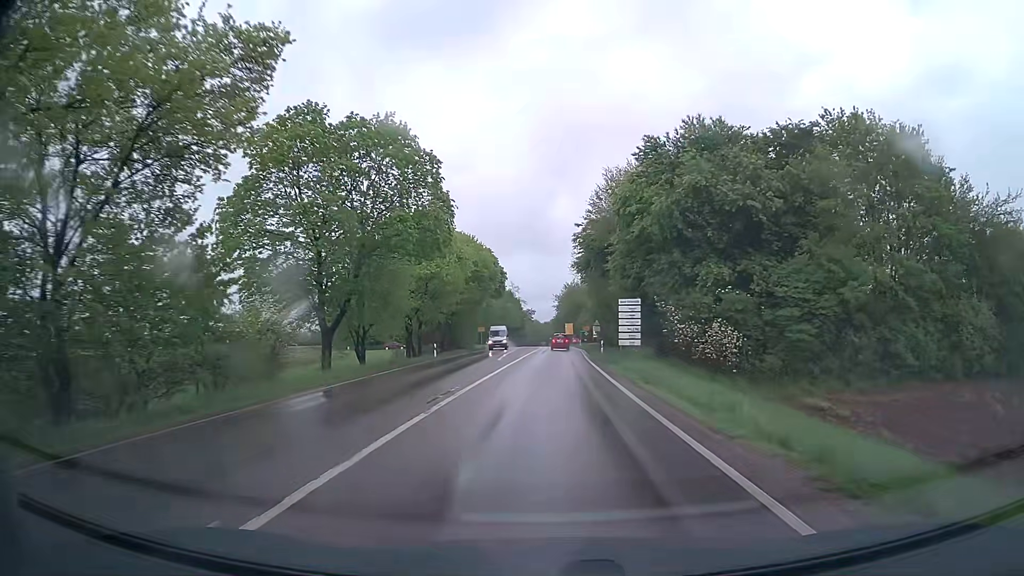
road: secondary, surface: asphalt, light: Day
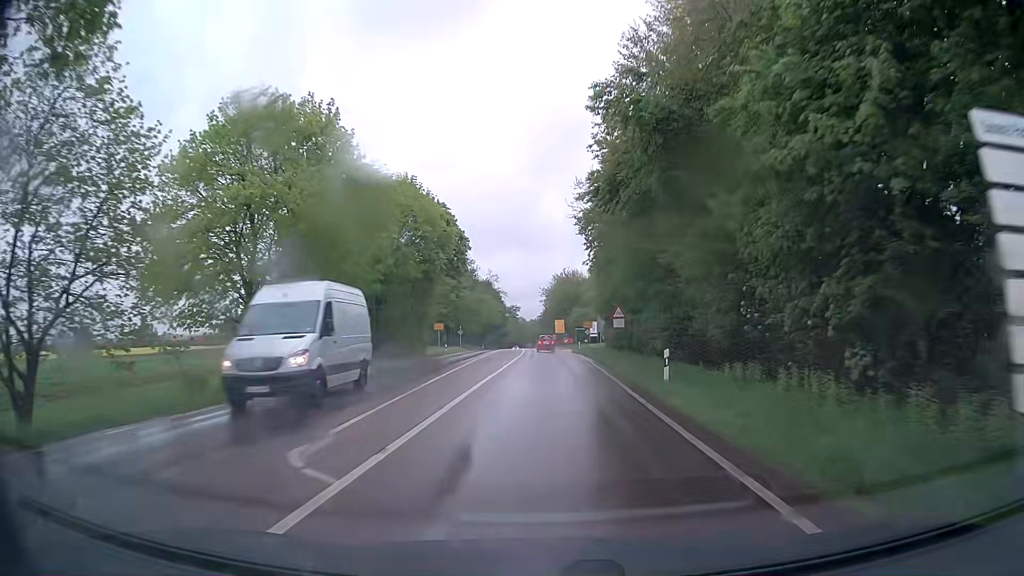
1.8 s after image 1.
(+0.3, +27.4) m; +1°
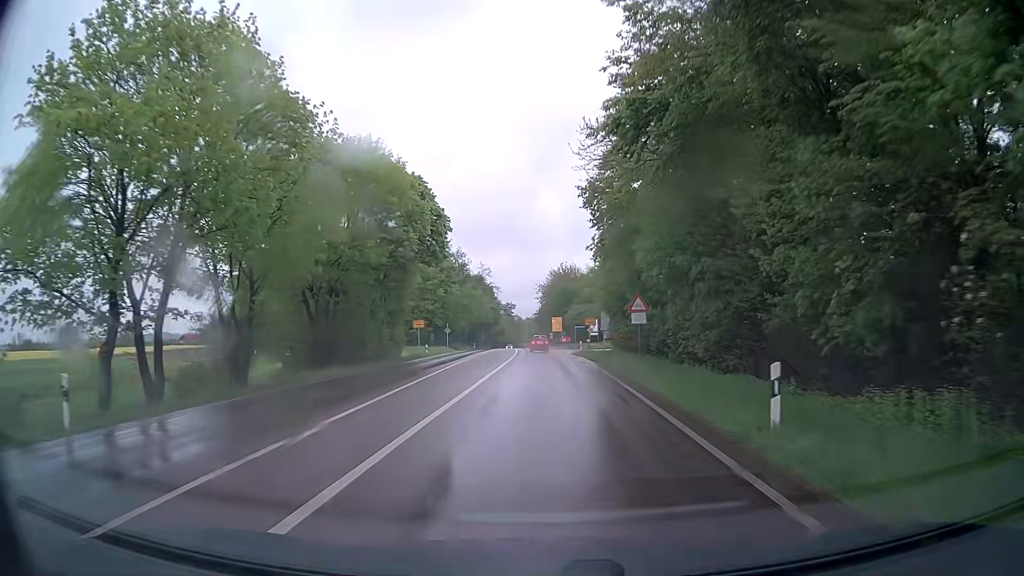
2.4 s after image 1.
(0.0, +8.8) m; +1°
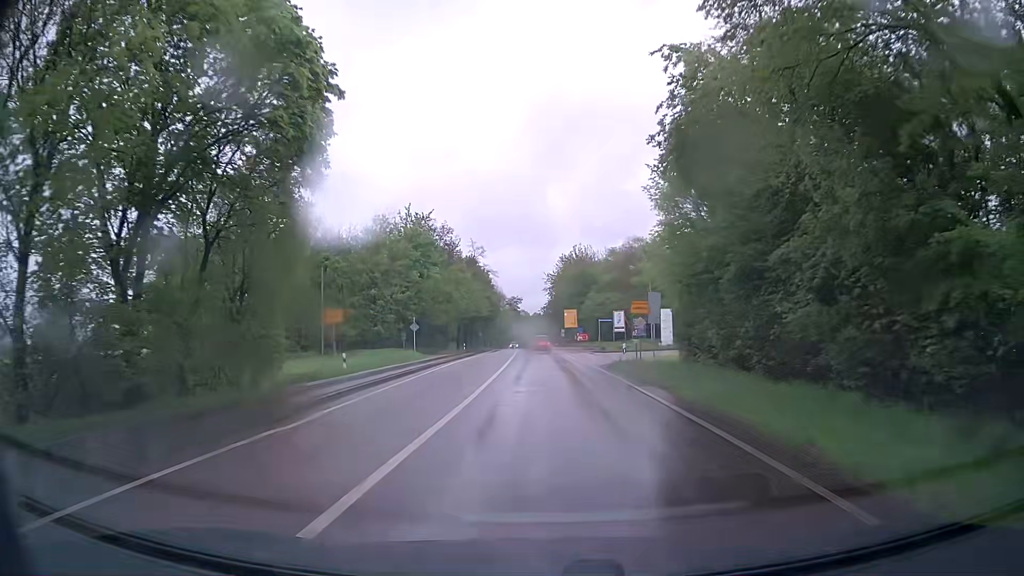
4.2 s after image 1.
(-0.2, +25.4) m; -1°
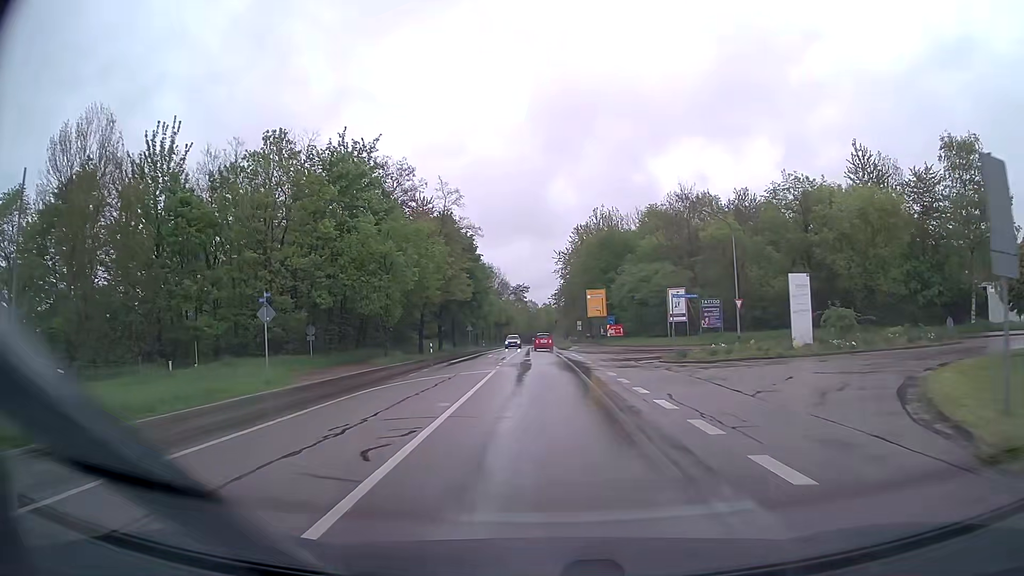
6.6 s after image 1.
(-0.4, +31.7) m; -1°
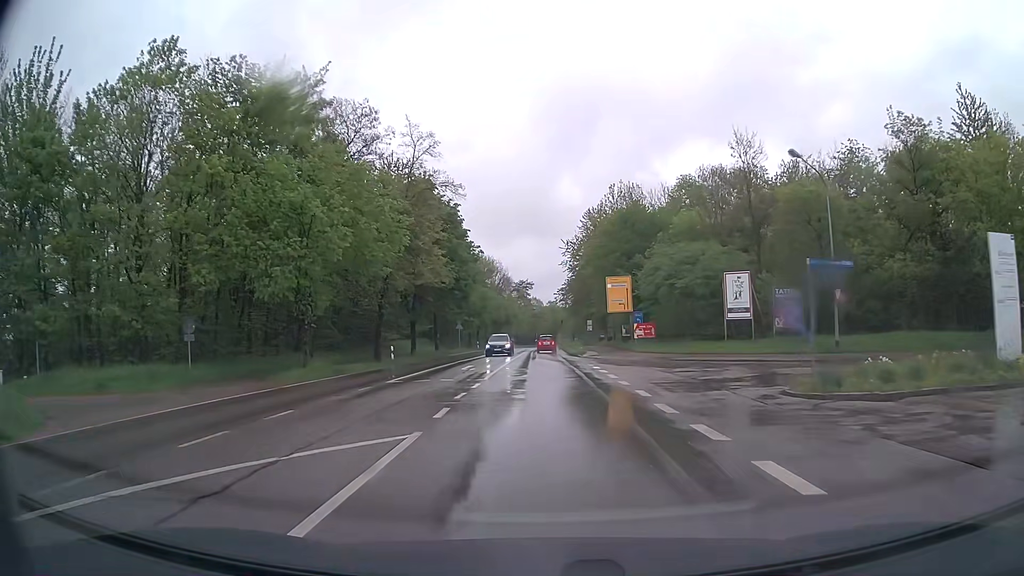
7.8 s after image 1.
(0.0, +15.6) m; 0°
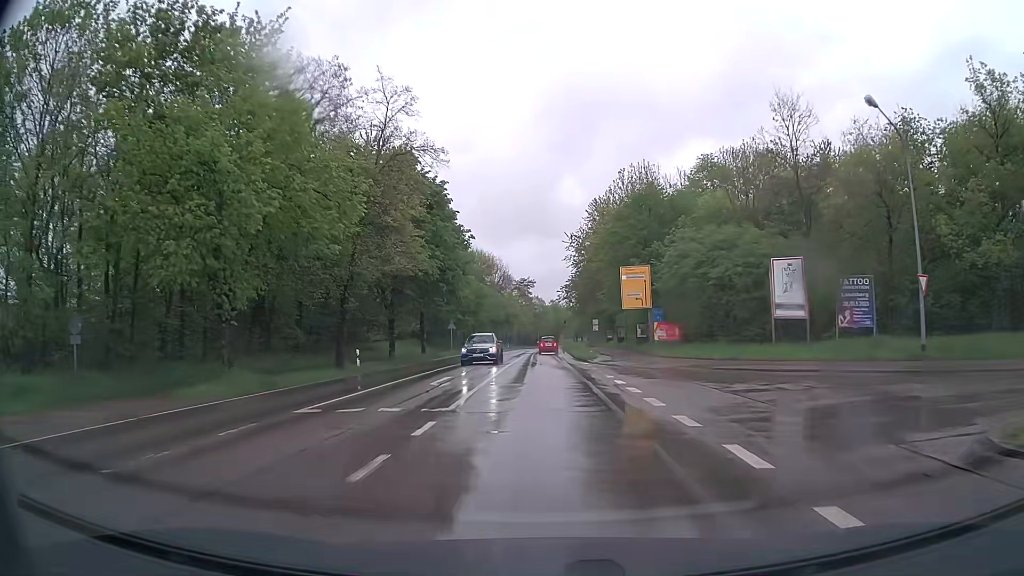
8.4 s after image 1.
(0.0, +7.8) m; 0°
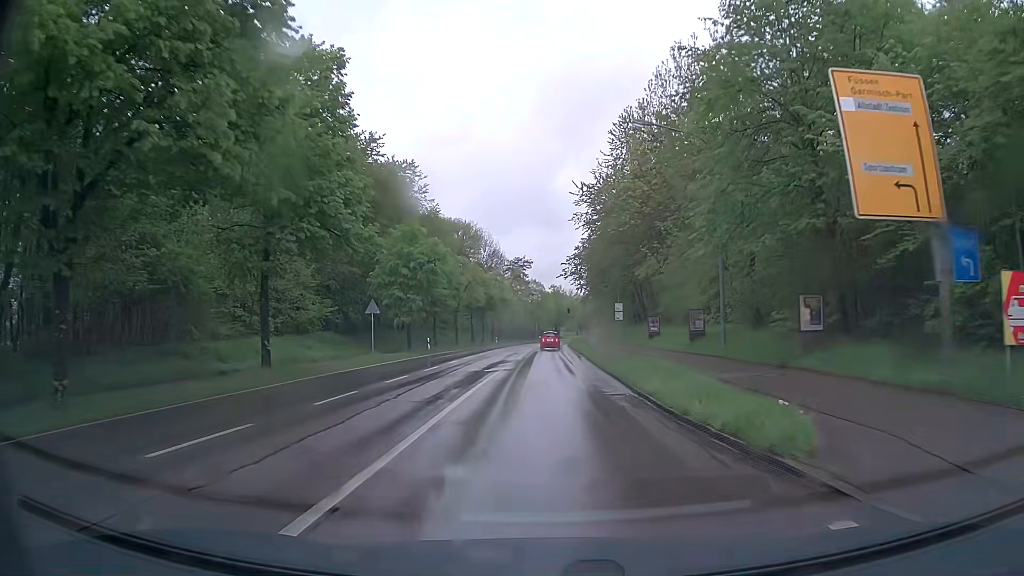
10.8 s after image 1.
(0.0, +30.9) m; 0°
(0, +10) (0, +20) (0, +30) (0, +40) (0, +50) (0, +60) (-1, +70) (-1, +80) (-1, +90) (-1, +100) m
